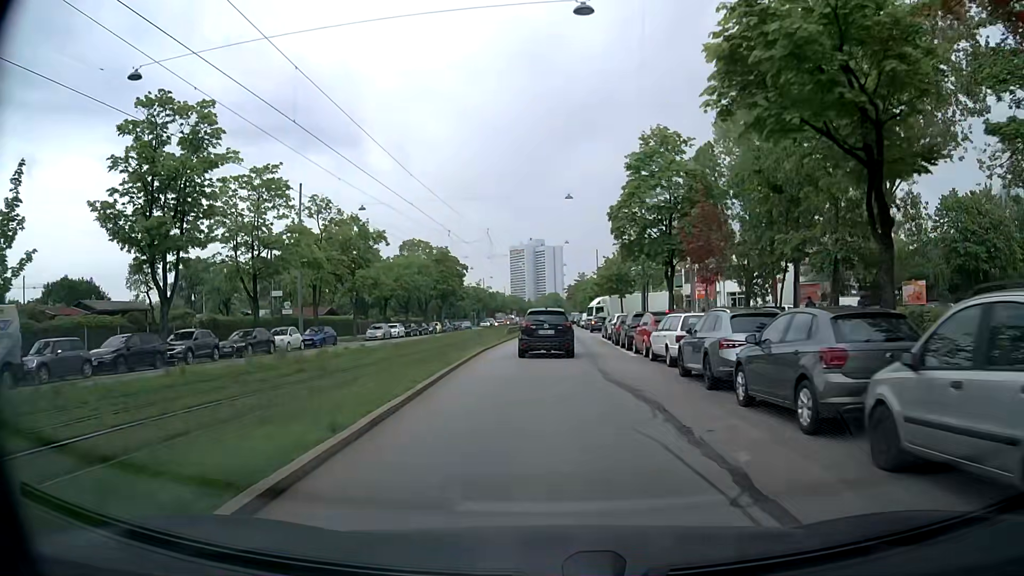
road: secondary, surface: asphalt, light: Day
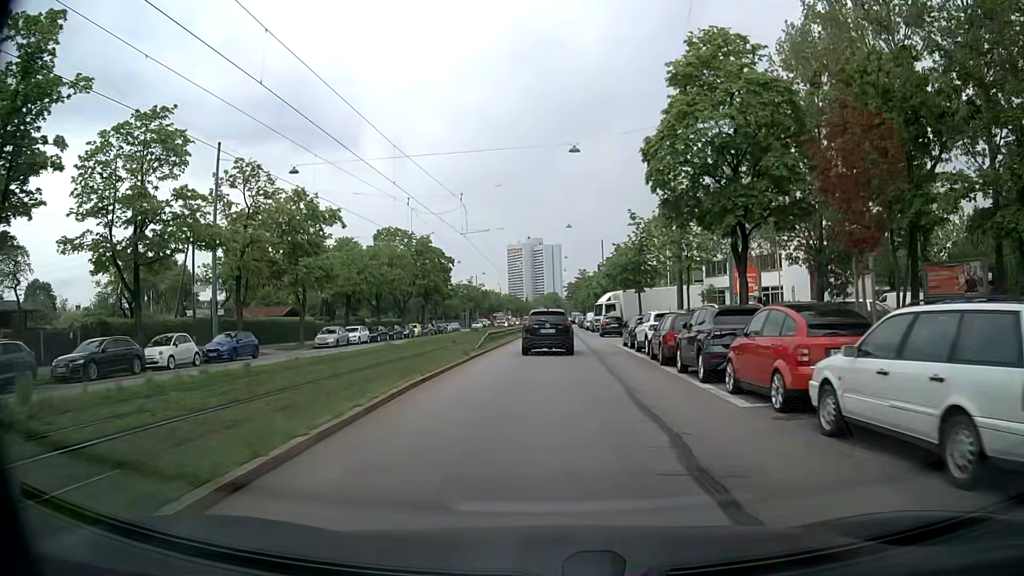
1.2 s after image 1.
(+0.1, +13.6) m; 0°
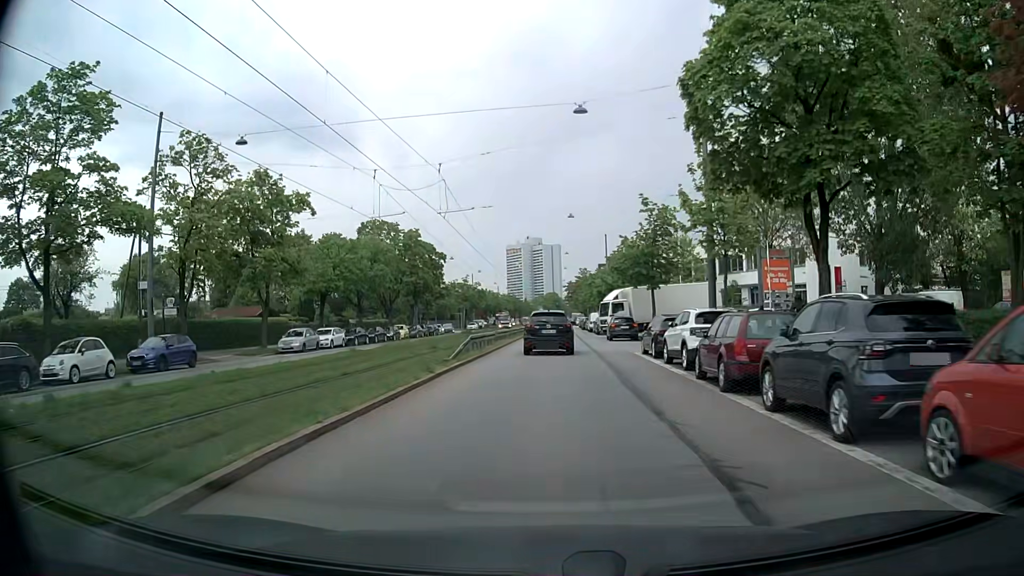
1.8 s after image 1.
(0.0, +6.8) m; 0°
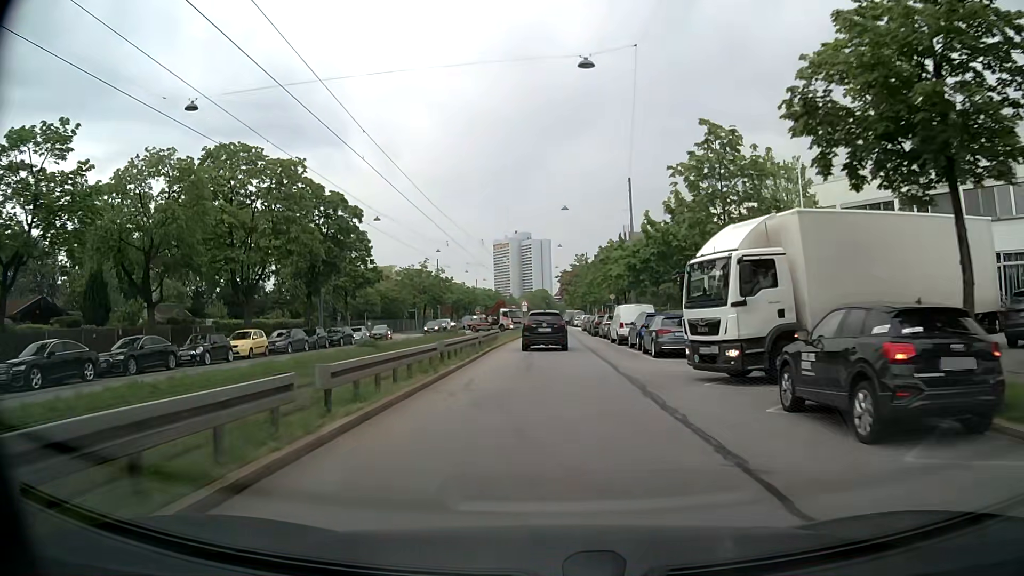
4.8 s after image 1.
(+0.2, +34.8) m; +1°
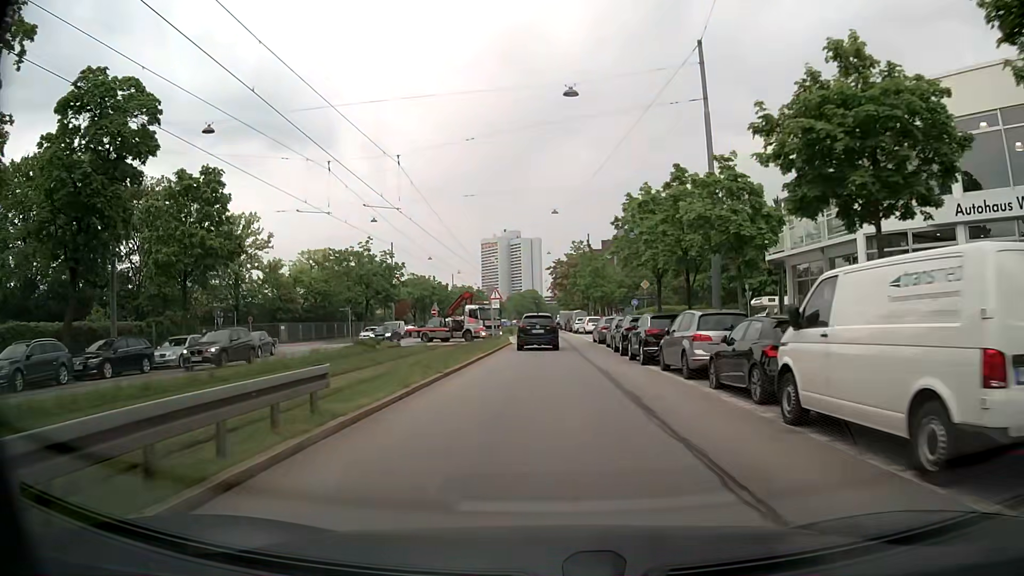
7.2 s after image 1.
(+0.1, +27.9) m; +1°
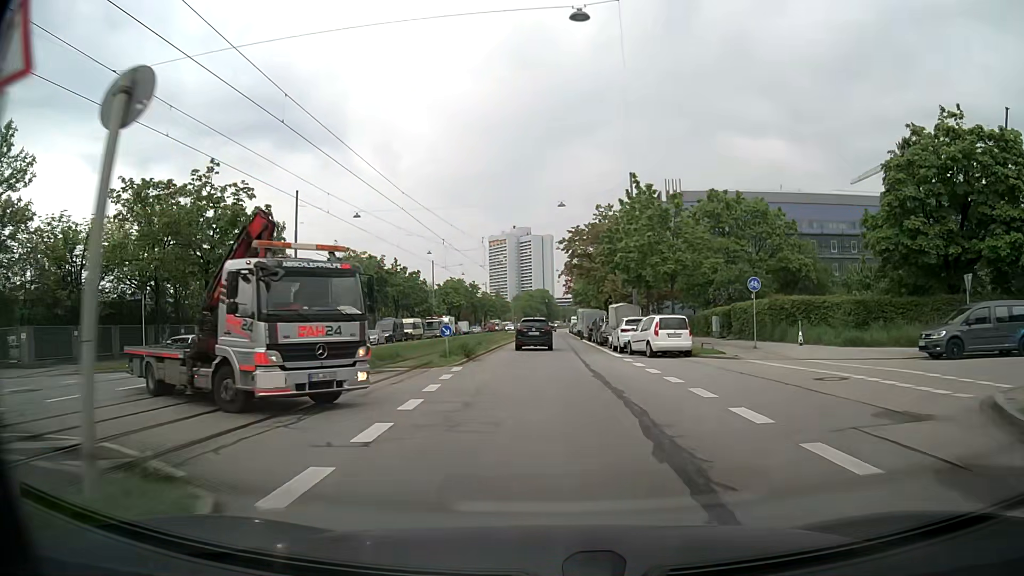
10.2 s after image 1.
(-0.2, +36.9) m; -1°
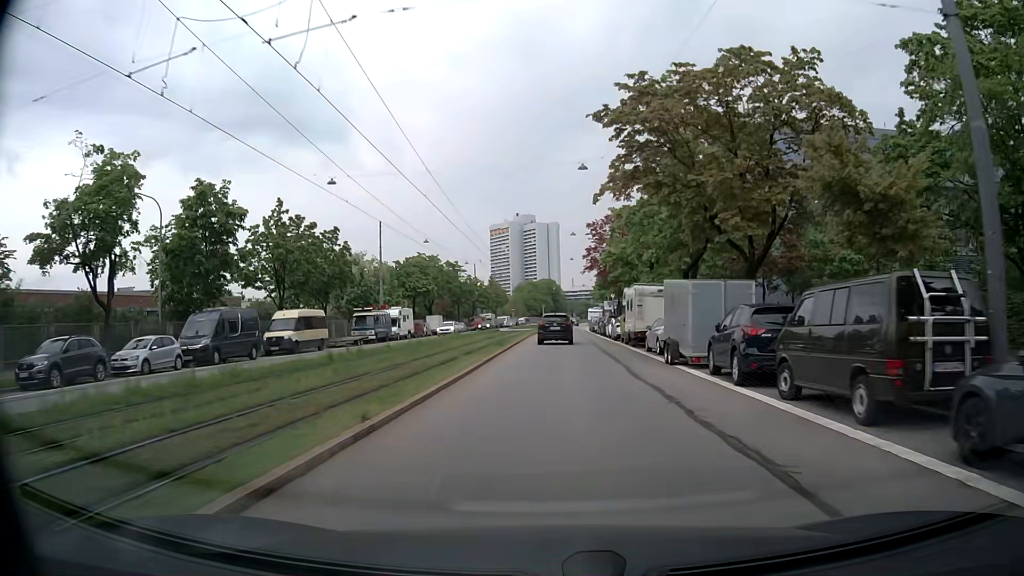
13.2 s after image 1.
(-0.5, +39.3) m; 0°
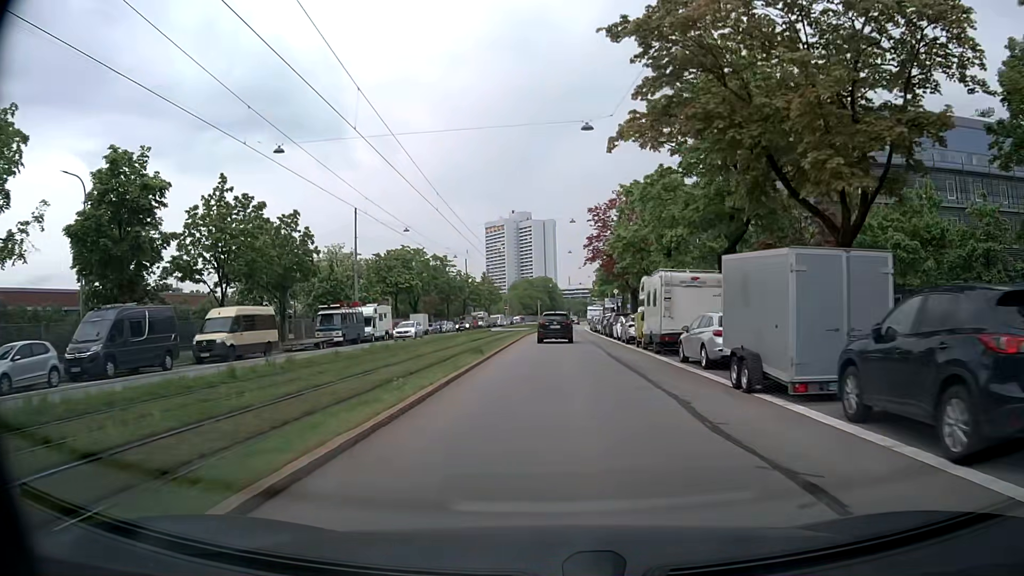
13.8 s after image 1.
(0.0, +8.1) m; 0°
(0, +10) (0, +20) (0, +30) (0, +40) (+1, +50) (+1, +60) (+1, +70) (+2, +80) (+2, +90) (+3, +100) m
